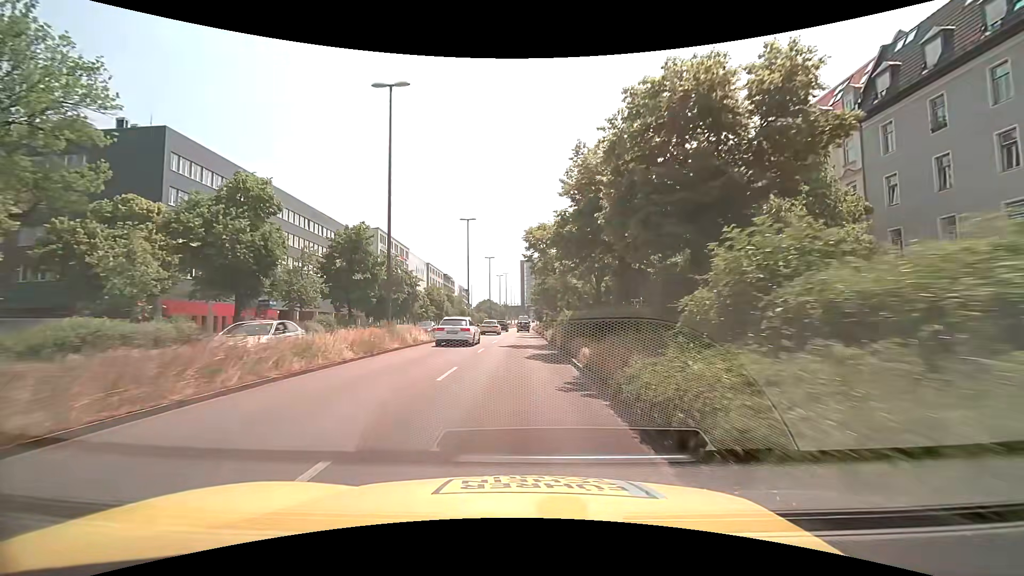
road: trunk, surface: asphalt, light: Day
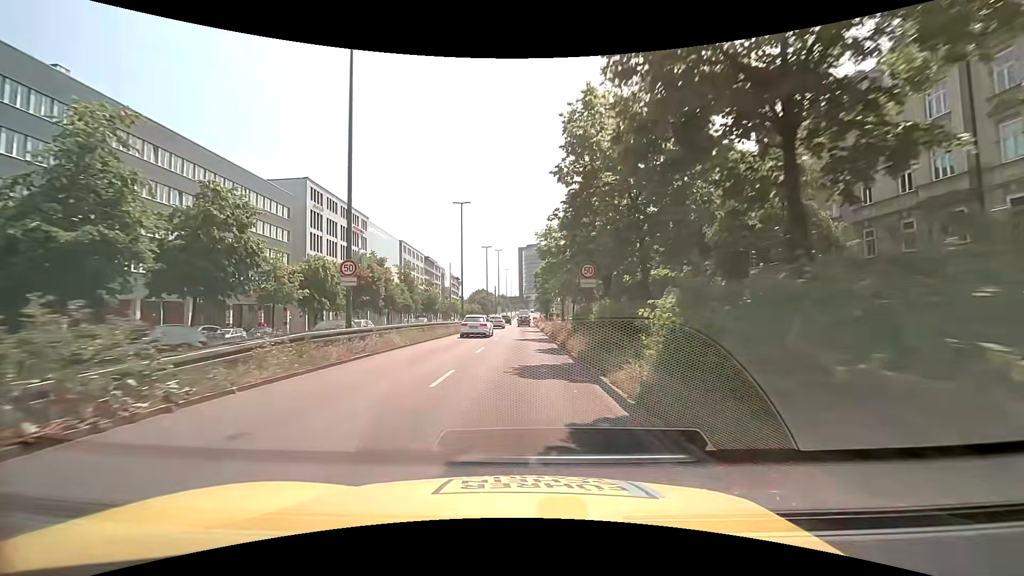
(+0.5, +37.1) m; +1°
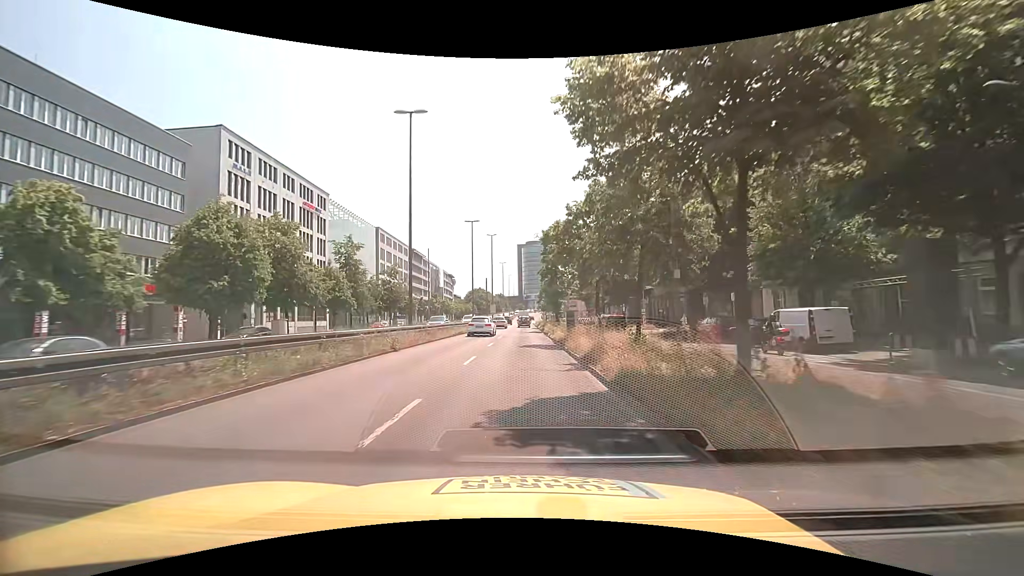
(-0.1, +22.3) m; 0°
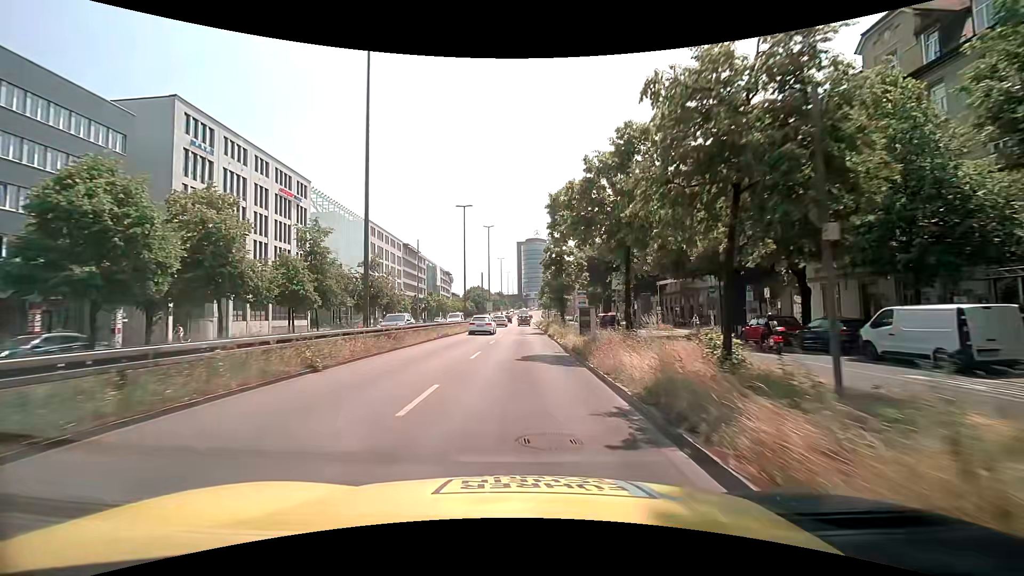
(0.0, +7.4) m; 0°
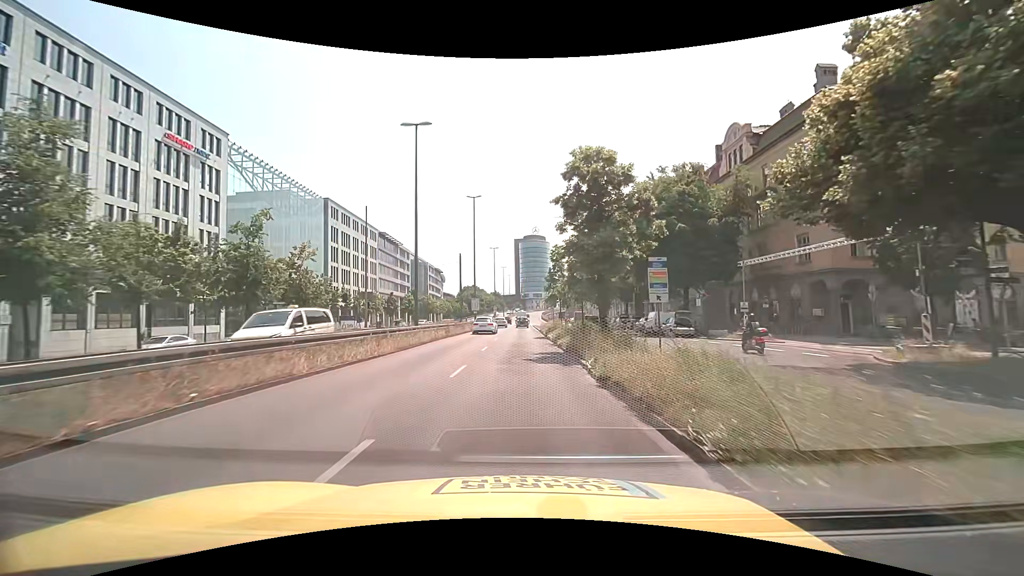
(+0.1, +22.2) m; +1°
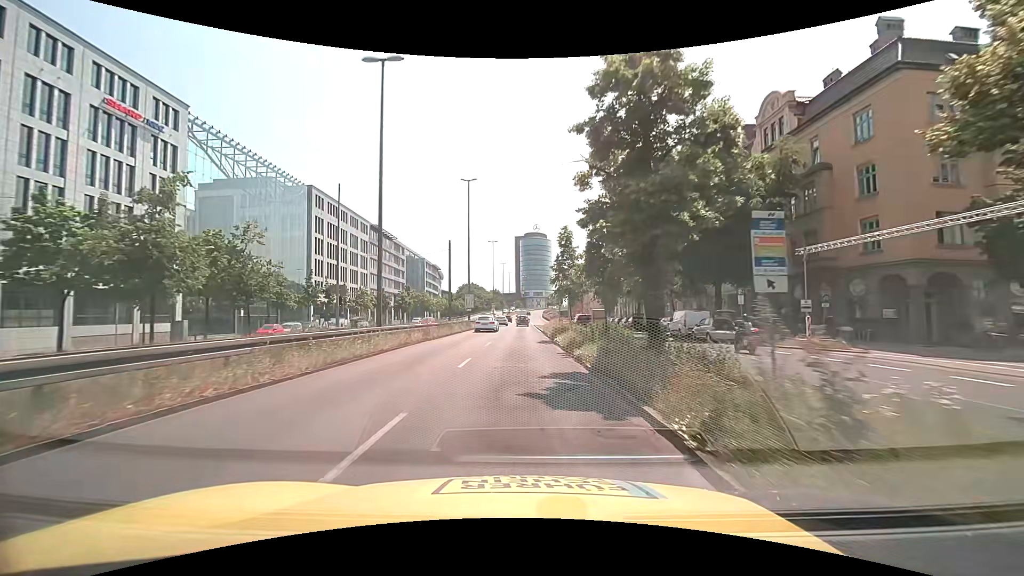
(0.0, +7.3) m; 0°
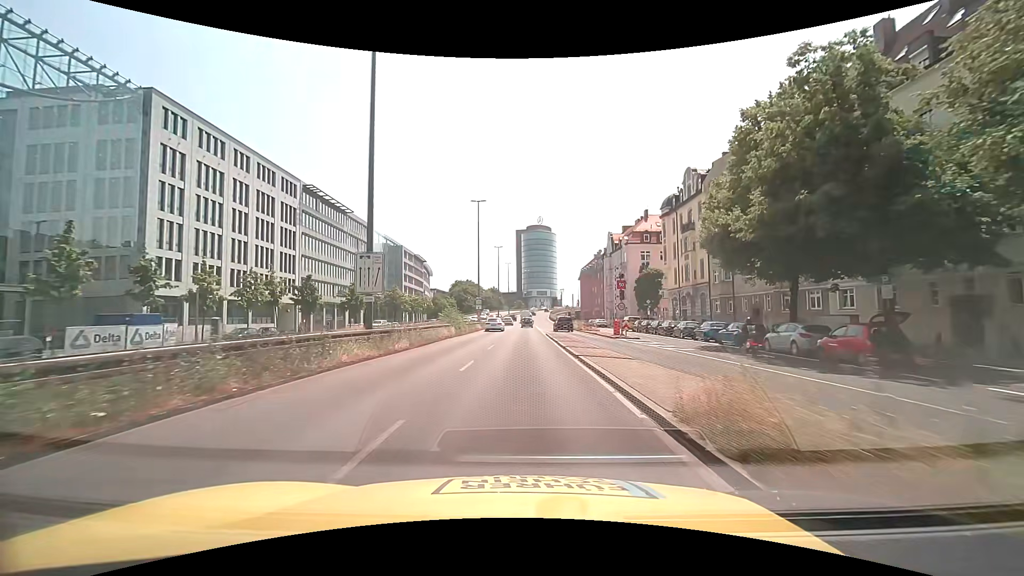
(-0.3, +36.7) m; 0°
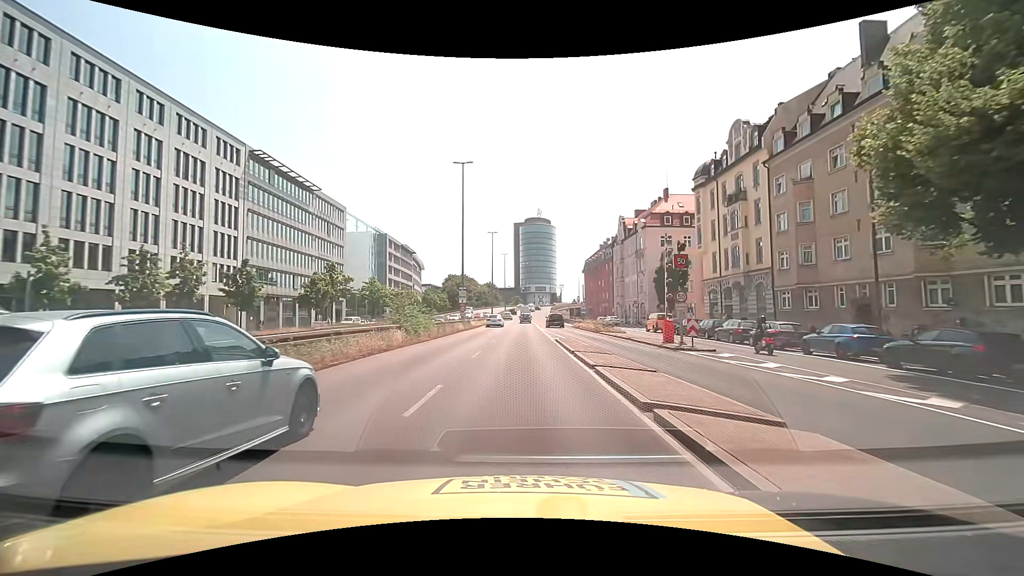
(0.0, +15.0) m; 0°
(0, +10) (0, +20) (0, +30) (0, +40) (0, +50) (+1, +60) (+1, +70) (+1, +80) (+1, +90) (+1, +100) m
